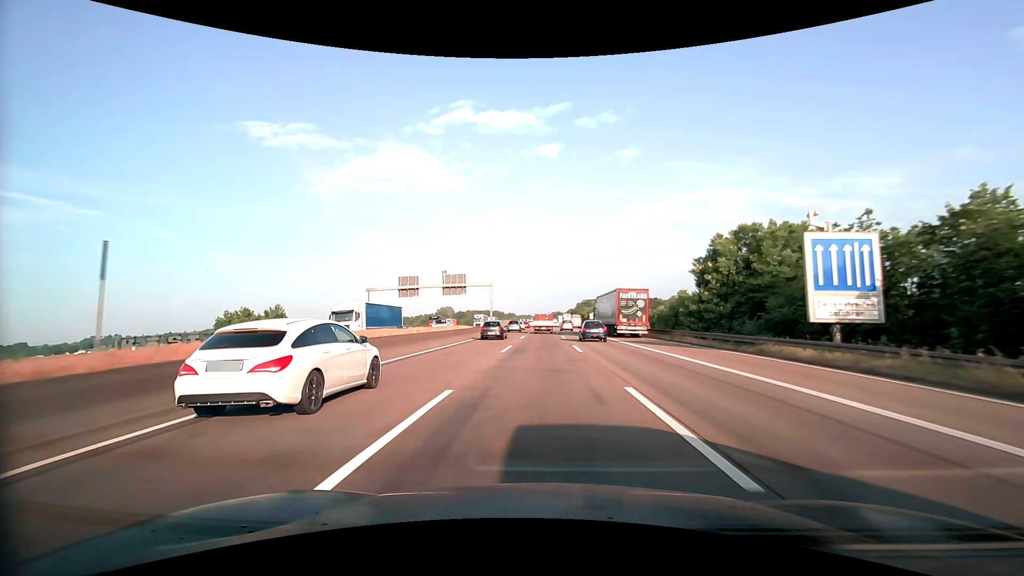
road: motorway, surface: asphalt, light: Day
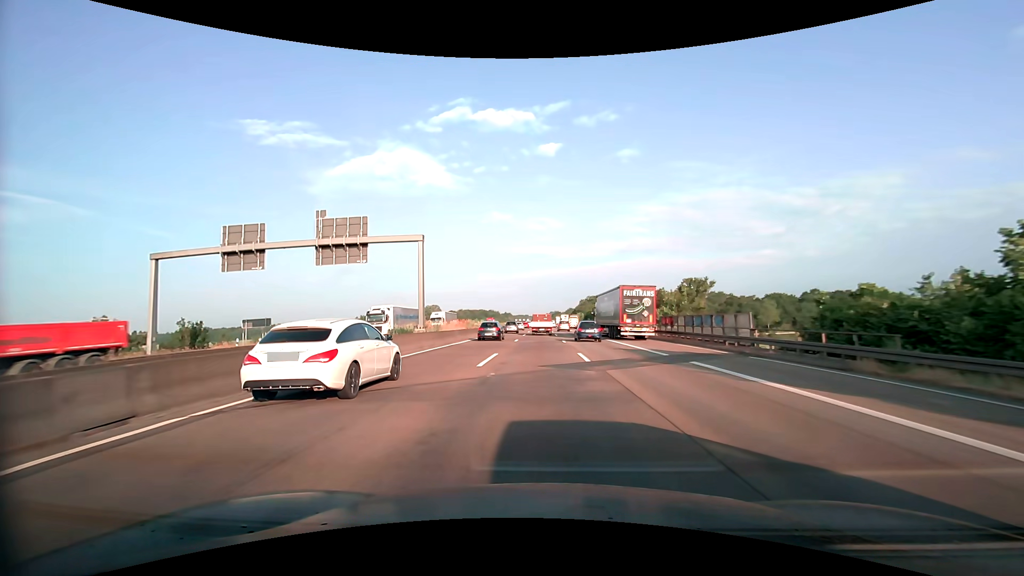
(+0.1, +42.9) m; 0°
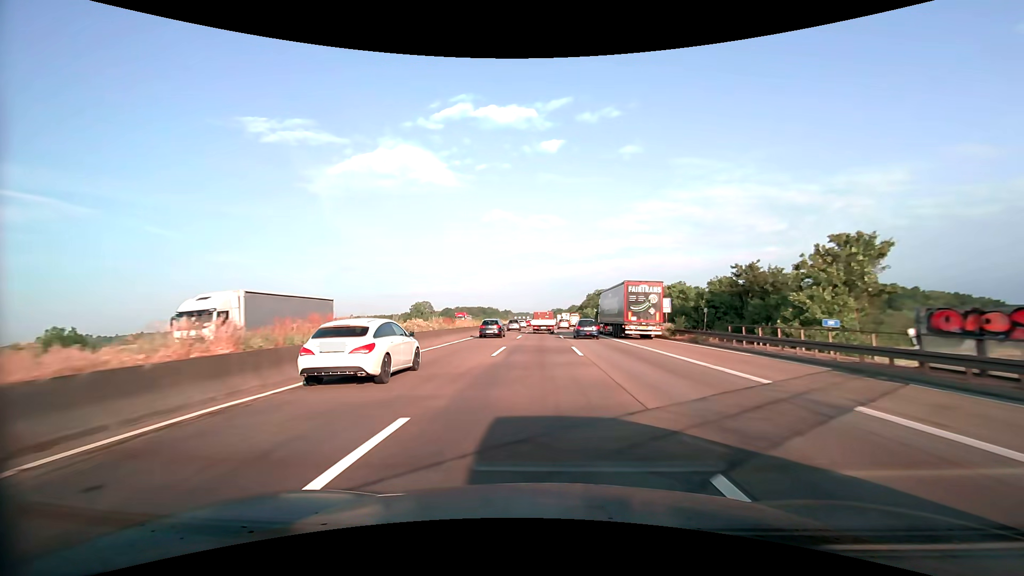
(0.0, +31.8) m; 0°
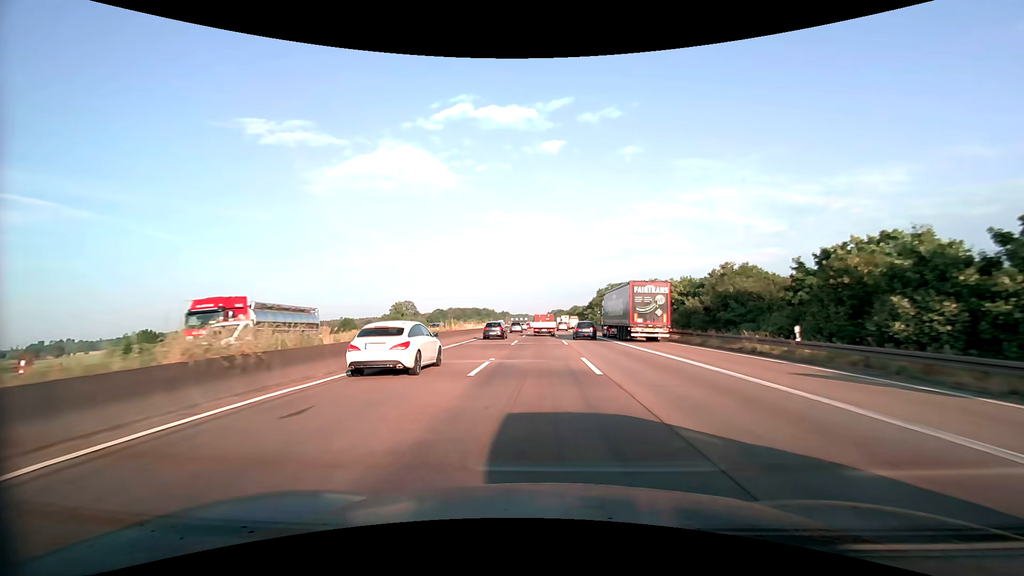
(0.0, +42.3) m; 0°
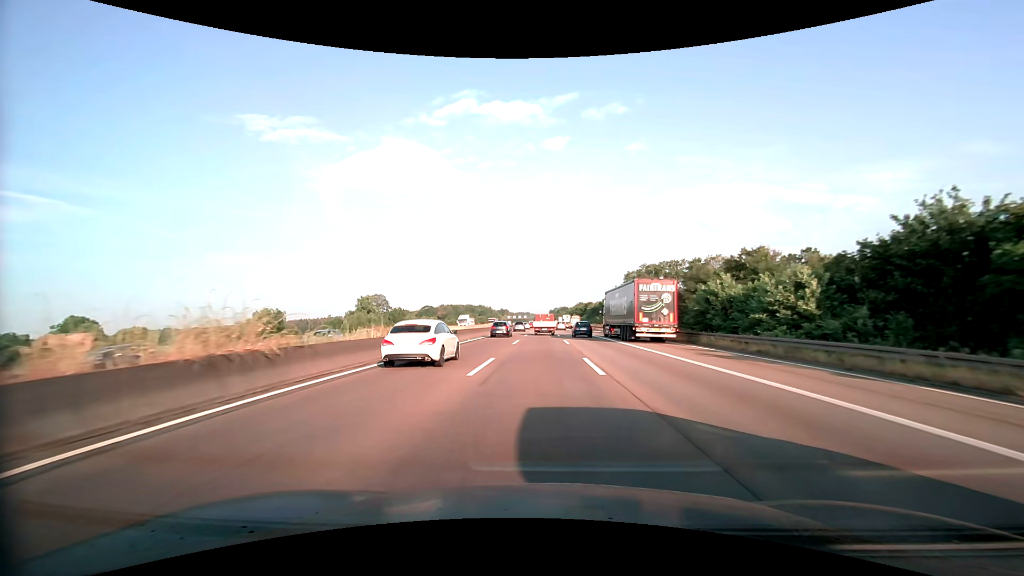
(-0.1, +54.5) m; 0°
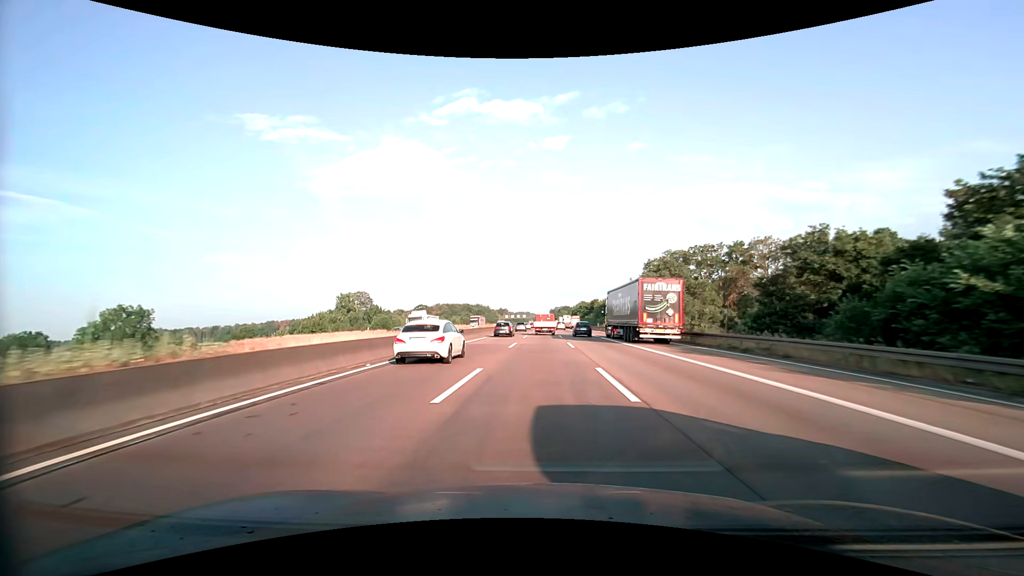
(0.0, +22.2) m; 0°
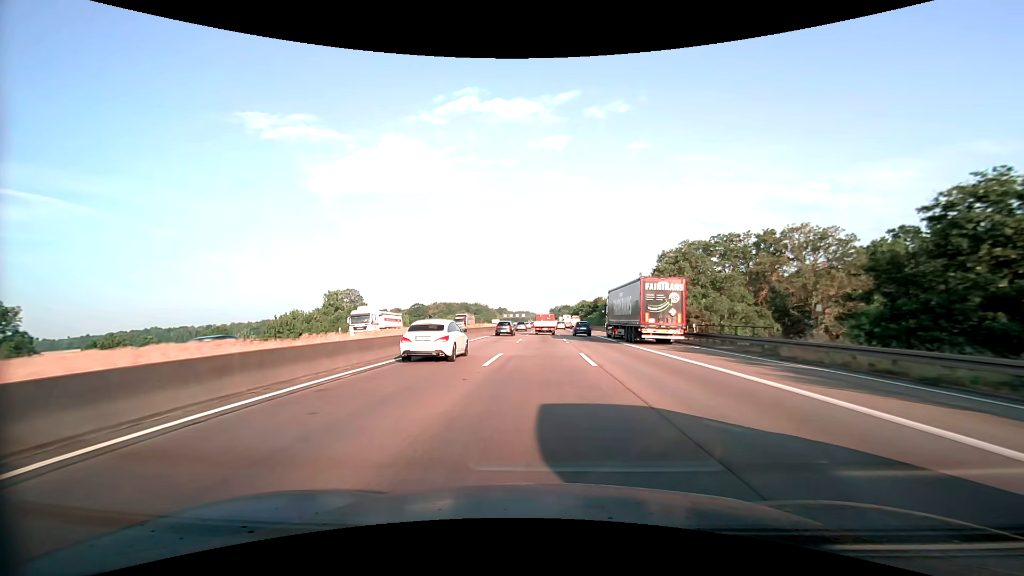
(0.0, +11.2) m; 0°
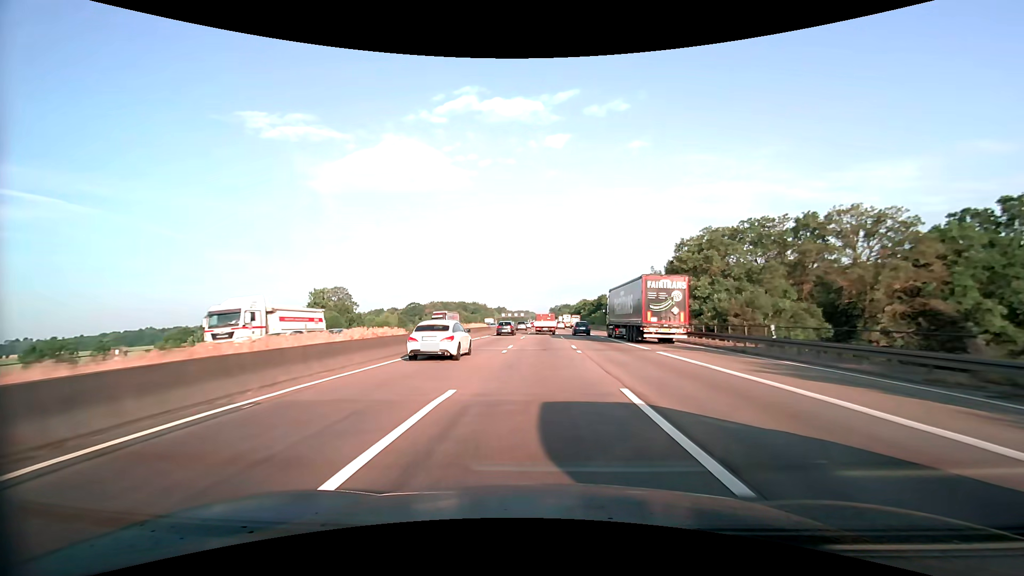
(0.0, +11.3) m; 0°
(0, +10) (0, +20) (0, +30) (0, +40) (0, +50) (0, +60) (0, +70) (0, +80) (0, +90) (0, +100) m
